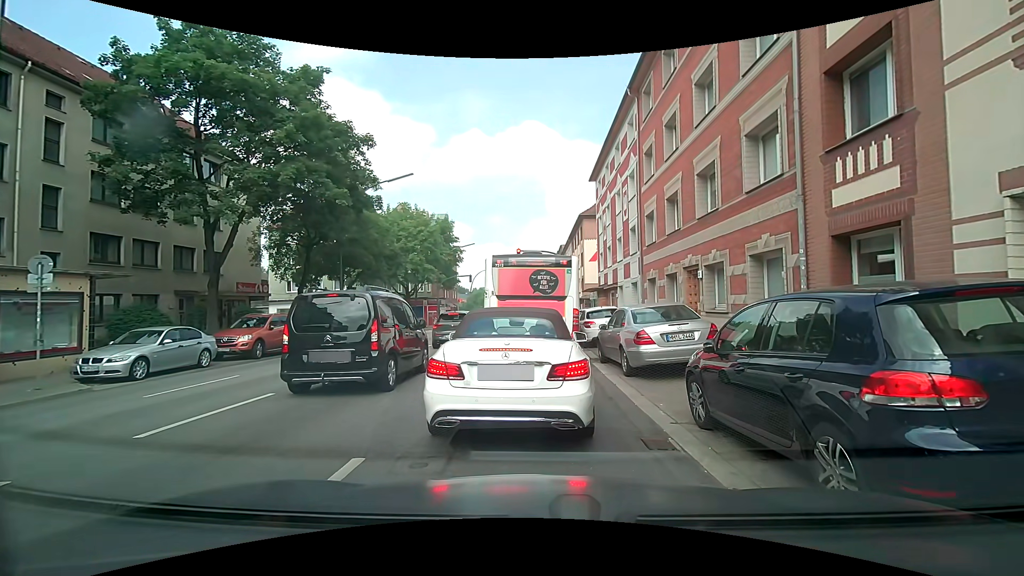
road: secondary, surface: asphalt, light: Day
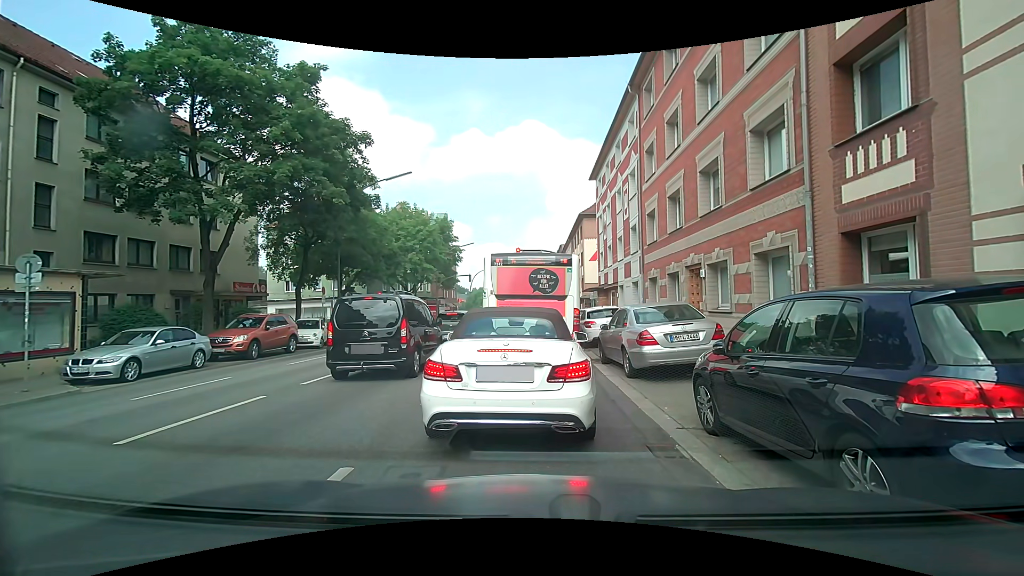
(0.0, +0.3) m; 0°
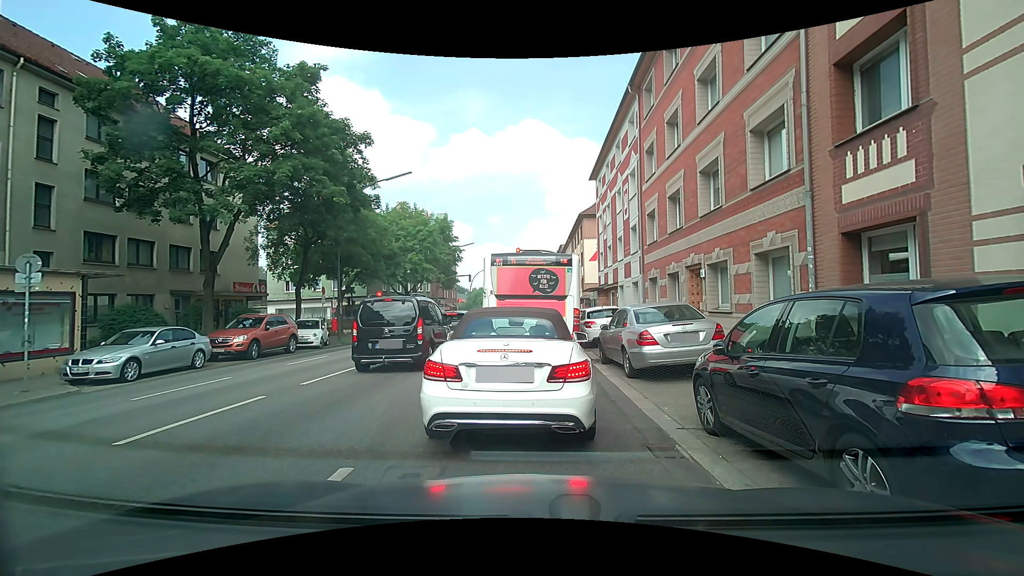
(0.0, +0.1) m; 0°
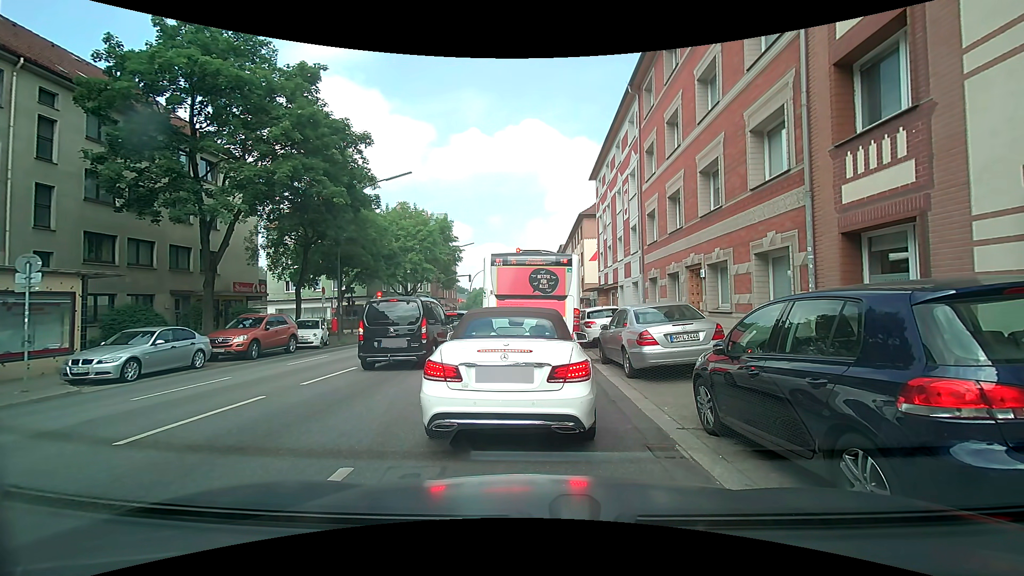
(0.0, 0.0) m; 0°
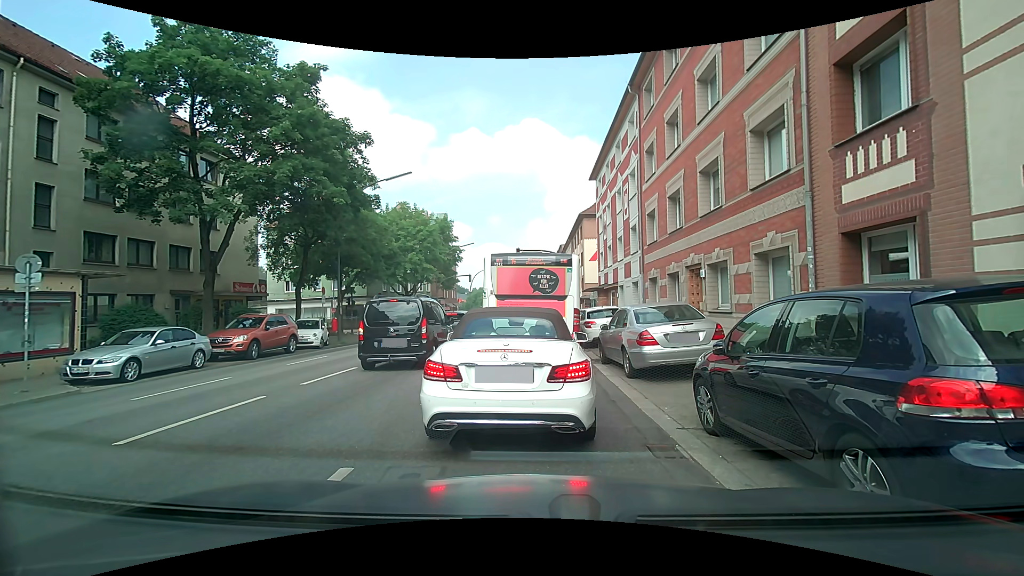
(0.0, 0.0) m; 0°
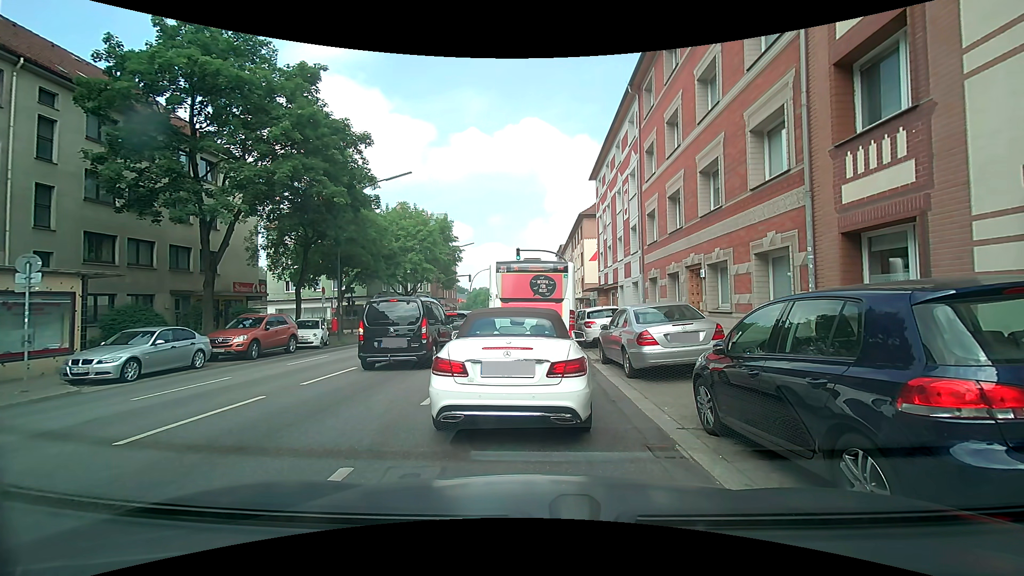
(0.0, 0.0) m; 0°
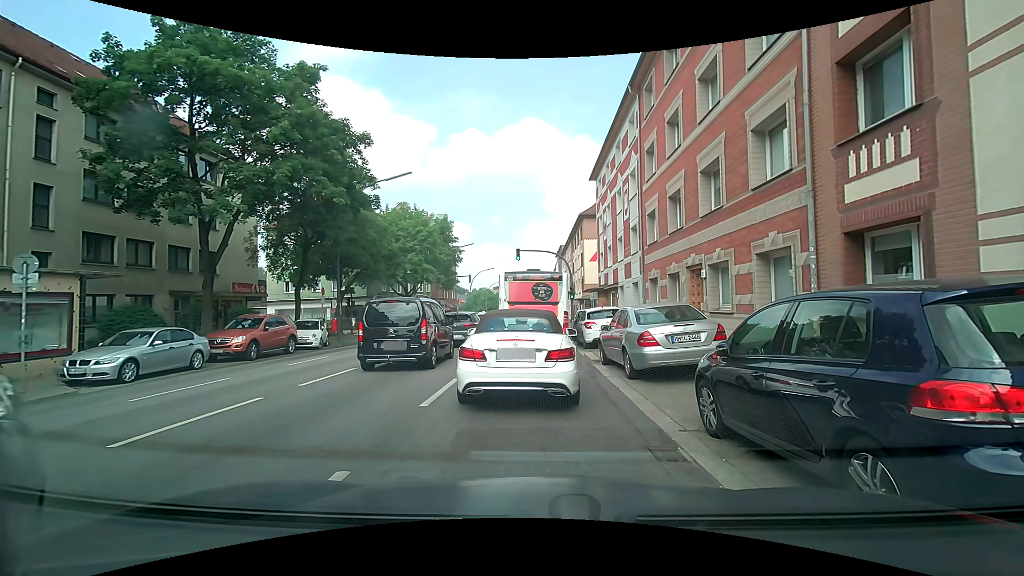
(0.0, 0.0) m; 0°
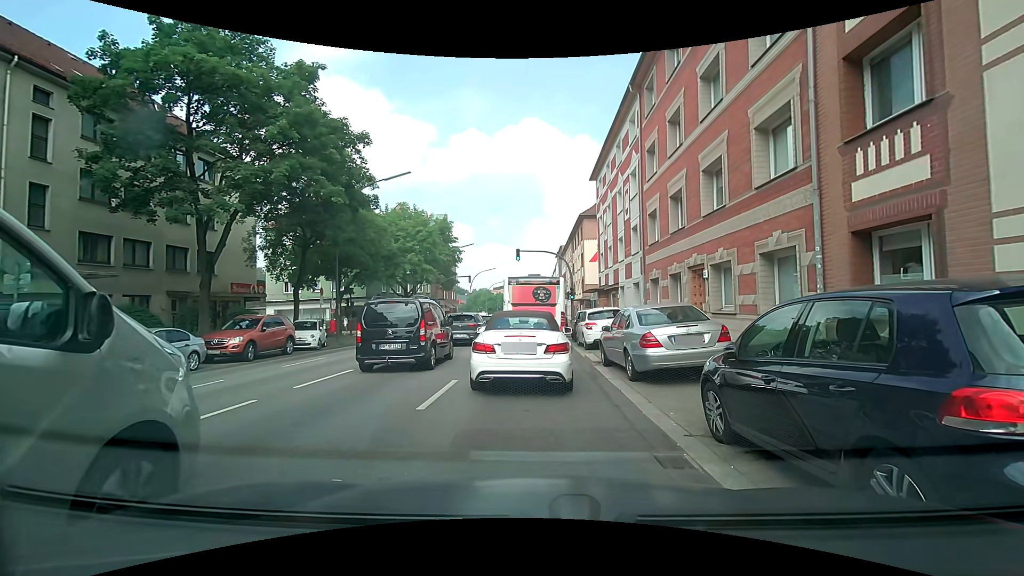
(0.0, +0.2) m; 0°
